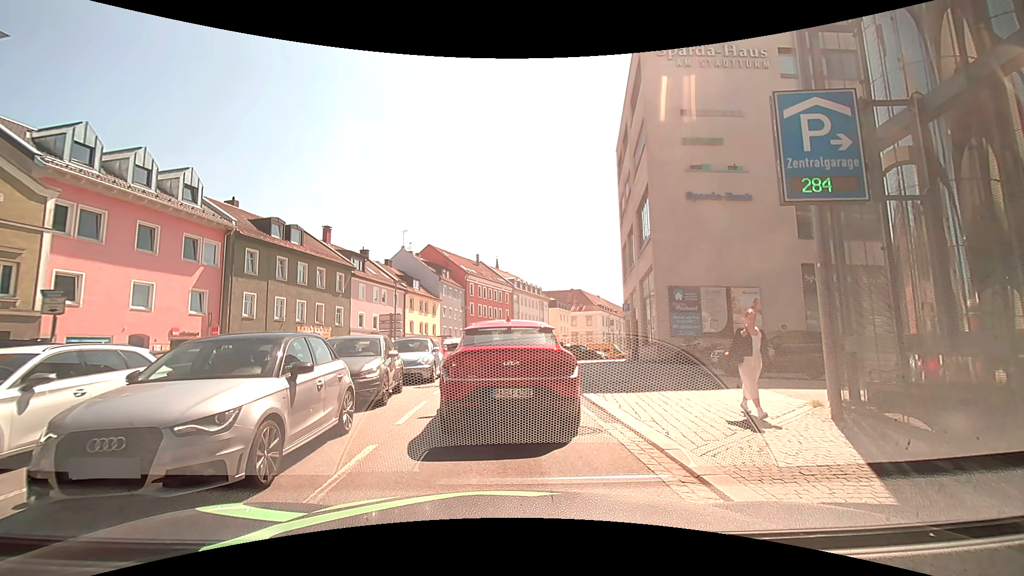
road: tertiary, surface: asphalt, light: Day
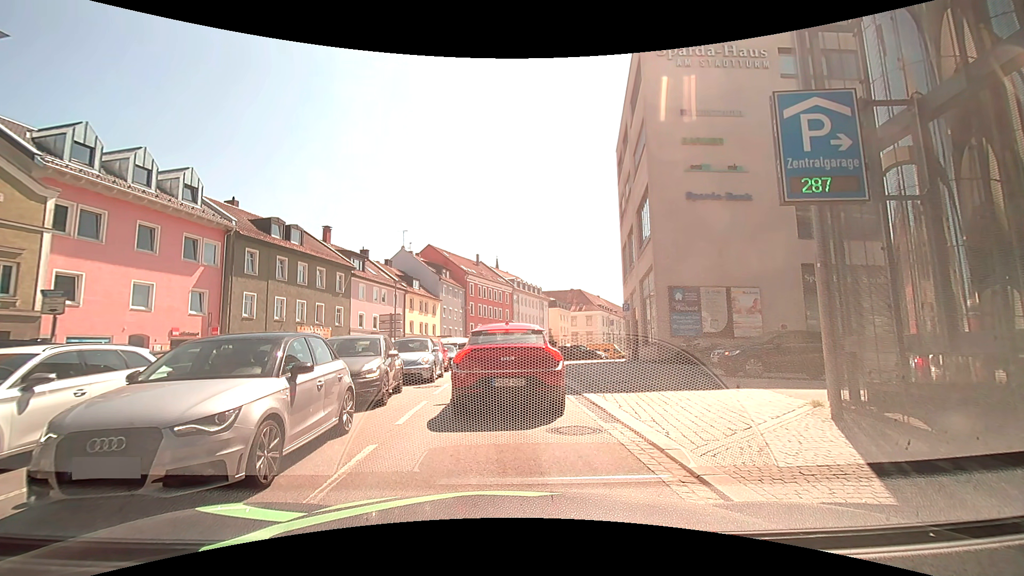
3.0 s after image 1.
(0.0, 0.0) m; 0°
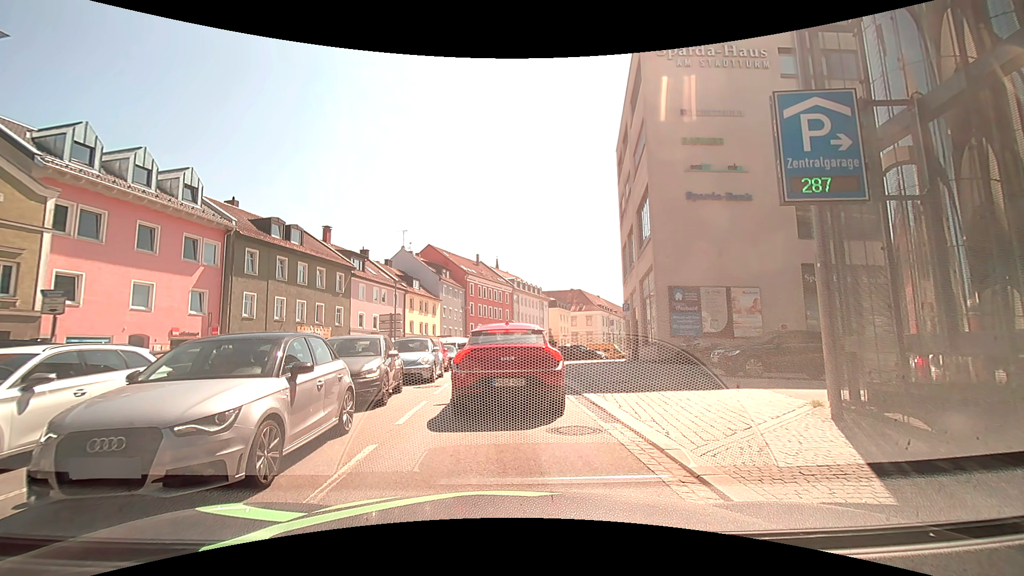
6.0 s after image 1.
(0.0, 0.0) m; 0°
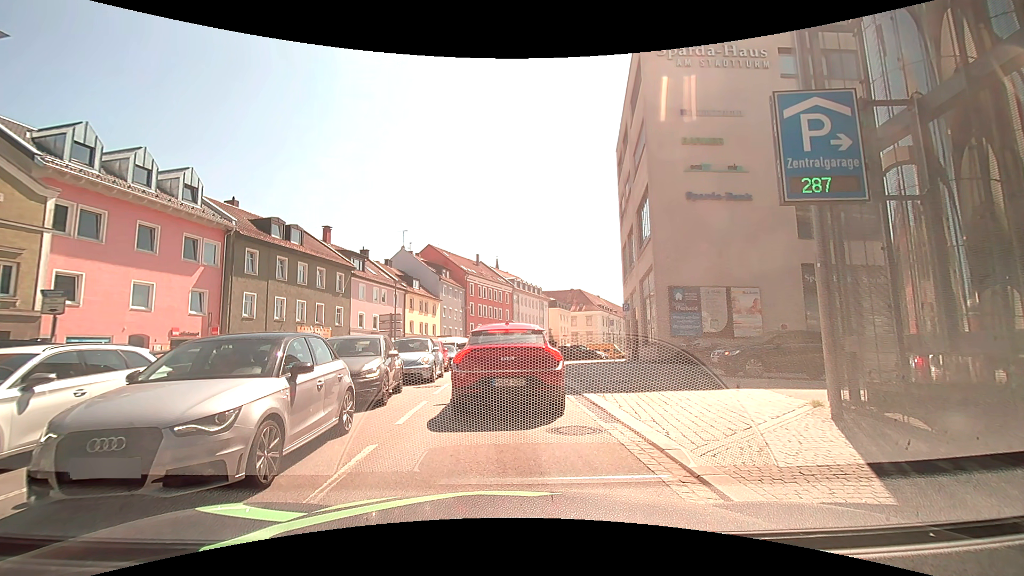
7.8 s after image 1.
(0.0, 0.0) m; 0°
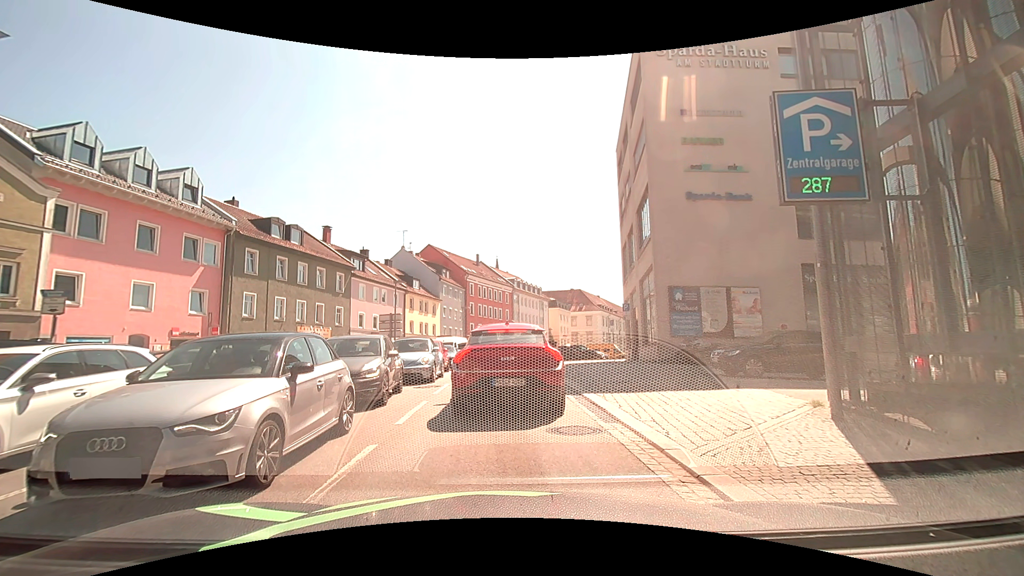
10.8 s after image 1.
(0.0, 0.0) m; 0°
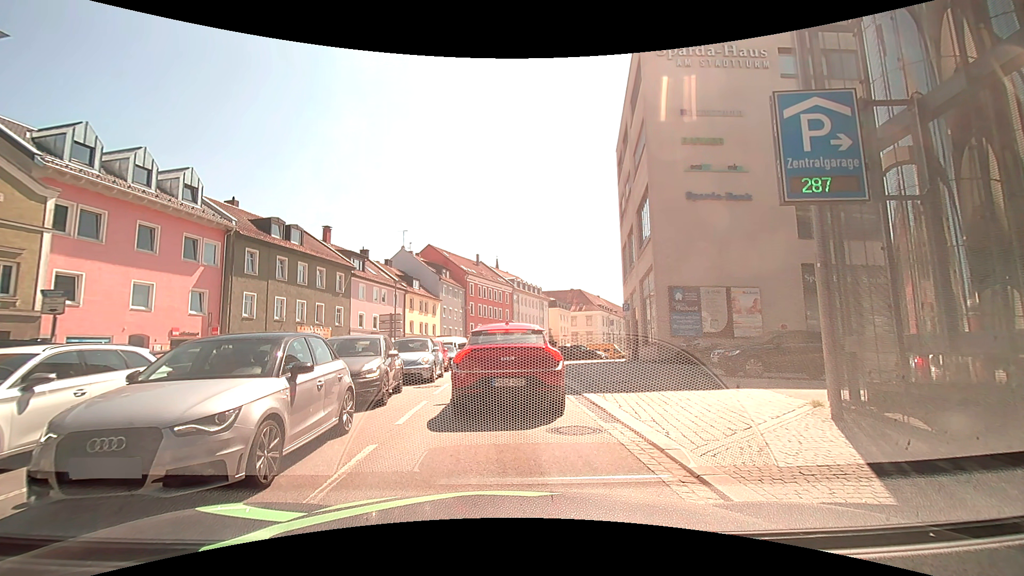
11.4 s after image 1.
(0.0, 0.0) m; 0°
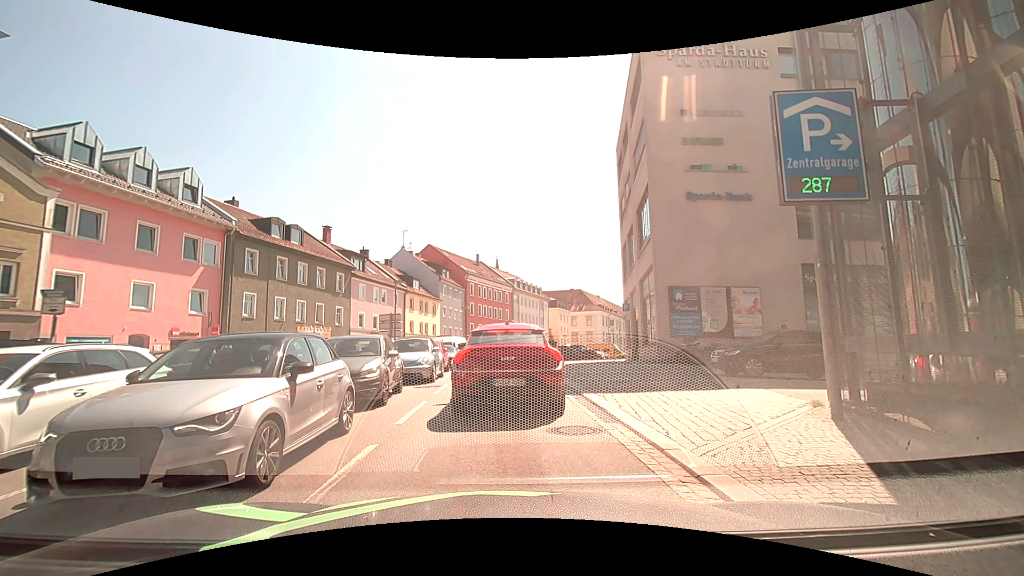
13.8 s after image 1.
(0.0, 0.0) m; 0°
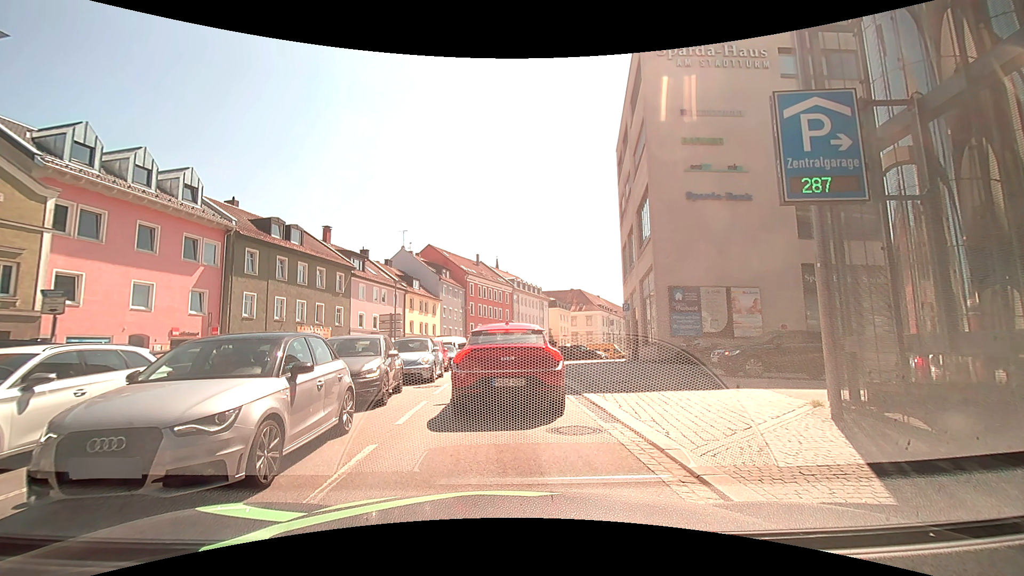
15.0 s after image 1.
(0.0, 0.0) m; 0°
